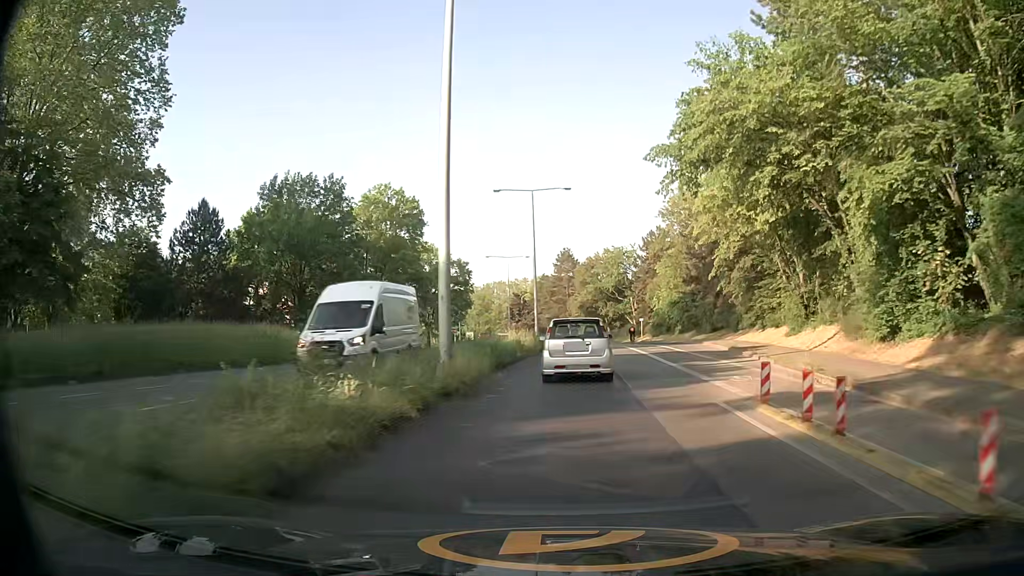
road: secondary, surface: asphalt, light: Day
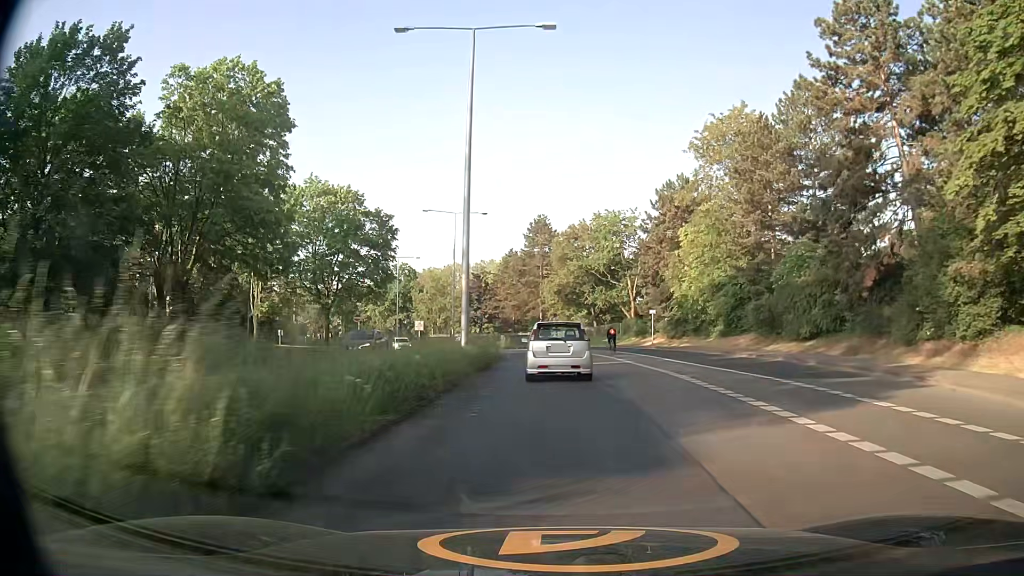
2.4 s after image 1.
(+0.8, +31.8) m; +2°
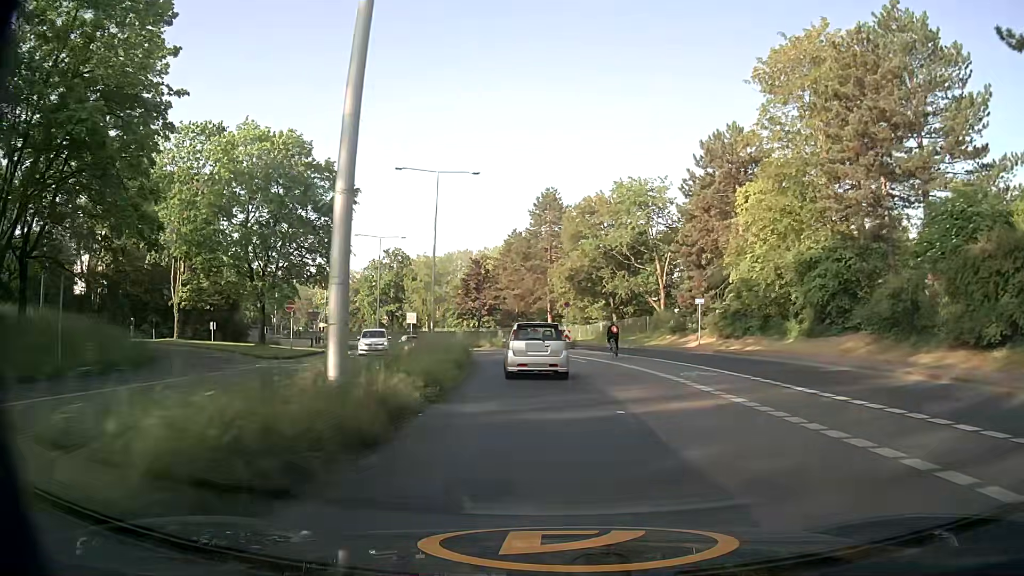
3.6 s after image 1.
(-0.1, +15.8) m; 0°
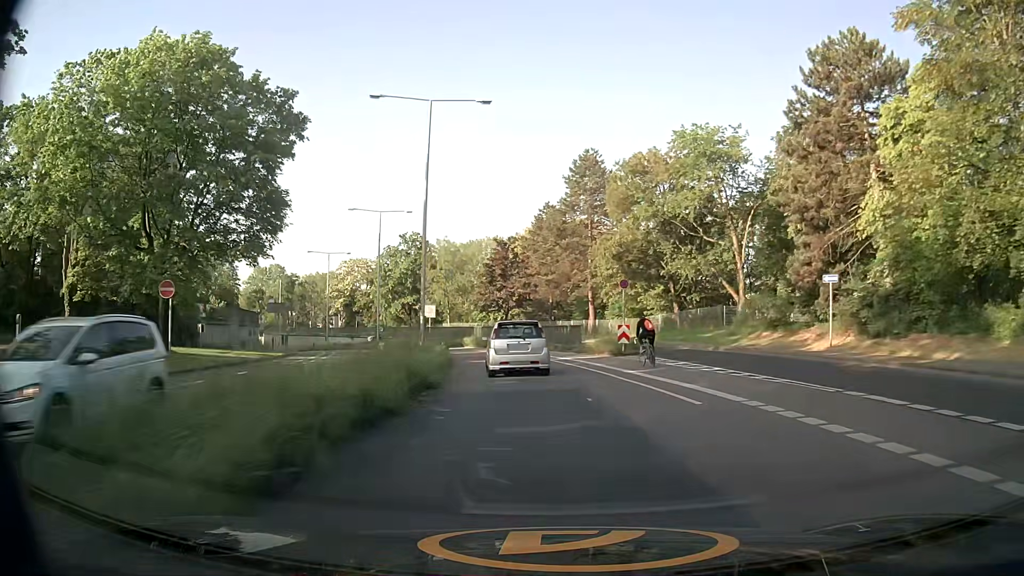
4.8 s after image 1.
(-0.4, +16.3) m; -3°
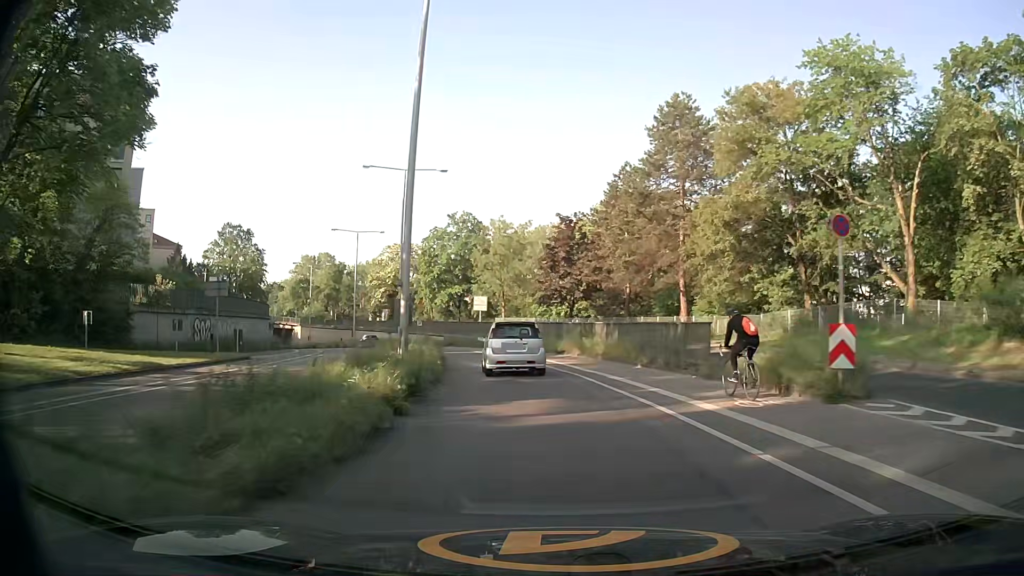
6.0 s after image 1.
(-0.7, +16.6) m; -5°
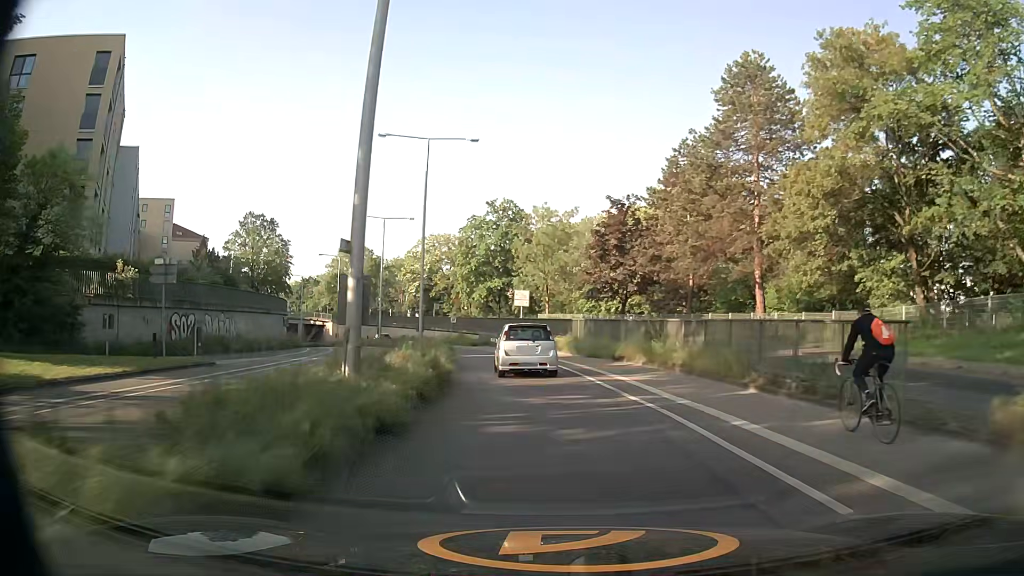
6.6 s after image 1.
(-0.3, +8.3) m; -4°
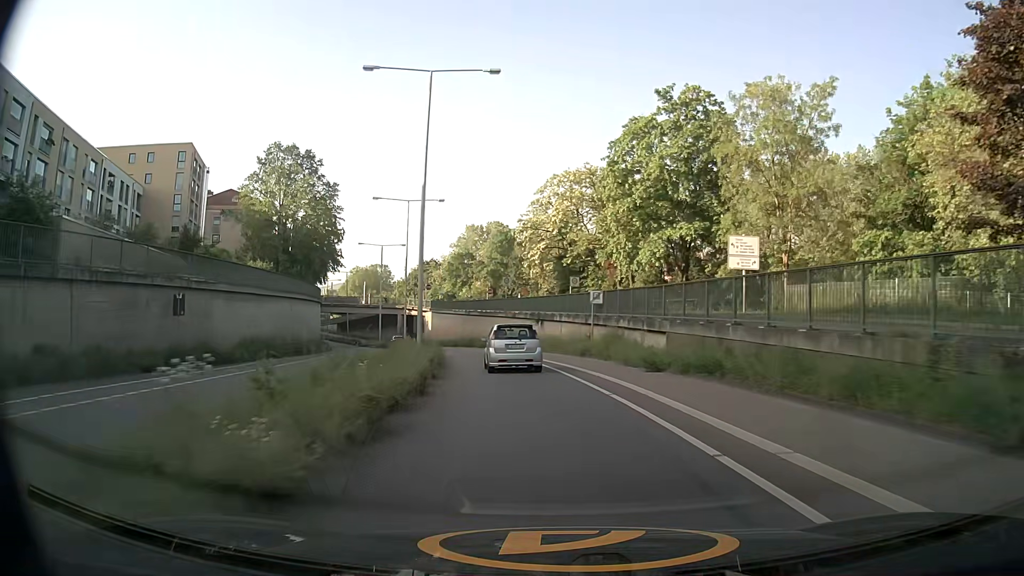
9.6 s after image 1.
(-5.0, +42.1) m; -13°
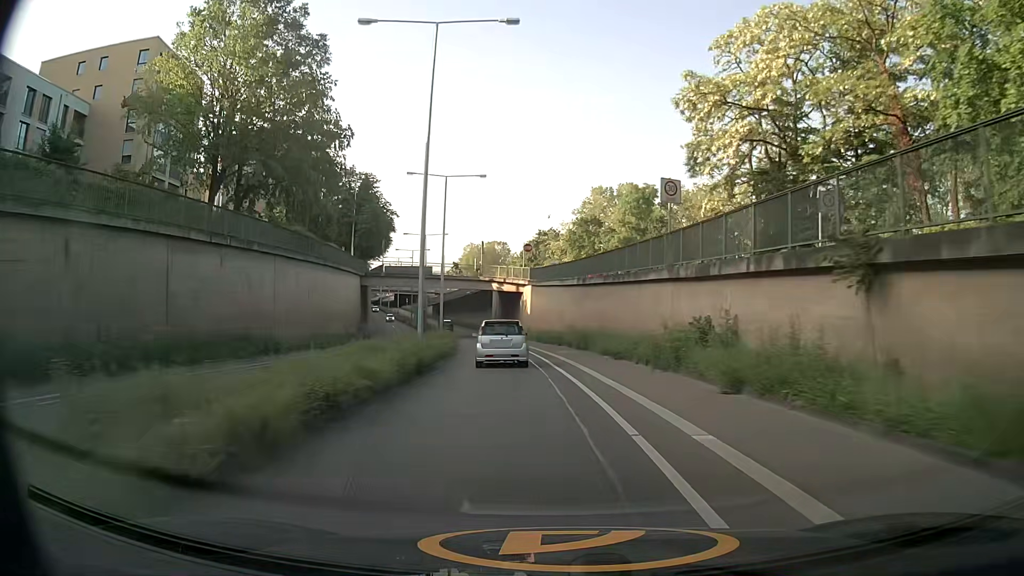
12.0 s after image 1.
(-3.4, +35.9) m; -11°
(0, +10) (-1, +20) (-2, +30) (-3, +40) (-5, +50) (-6, +60) (-8, +69) (-10, +79) (-12, +89) (-14, +99) m
